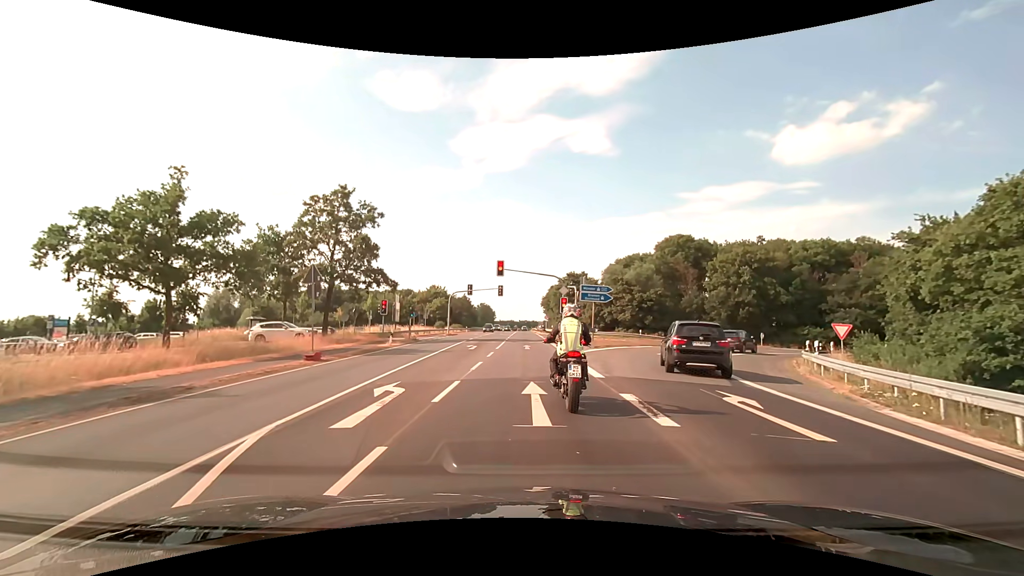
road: primary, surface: asphalt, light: Day
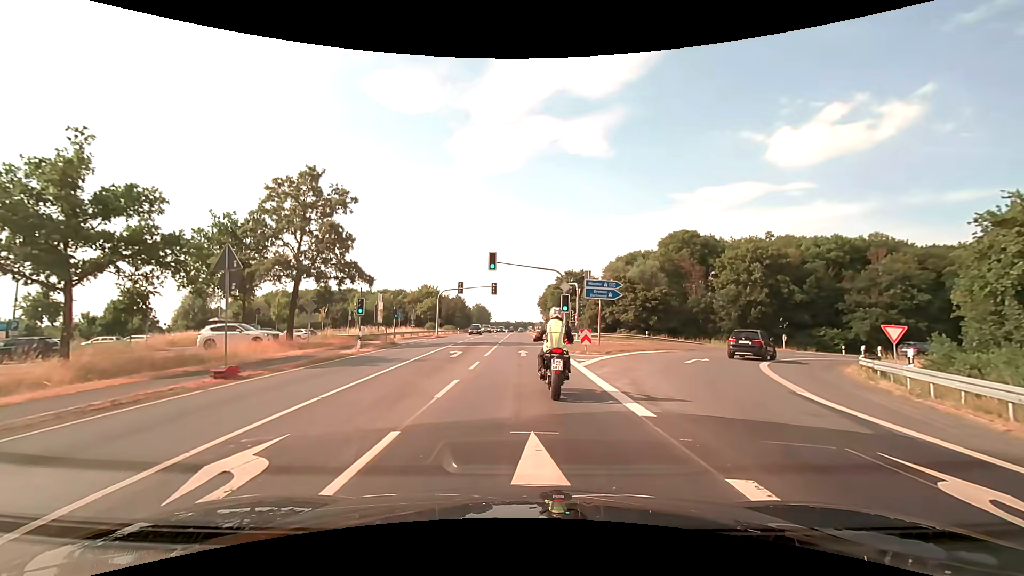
(0.0, +5.3) m; +1°
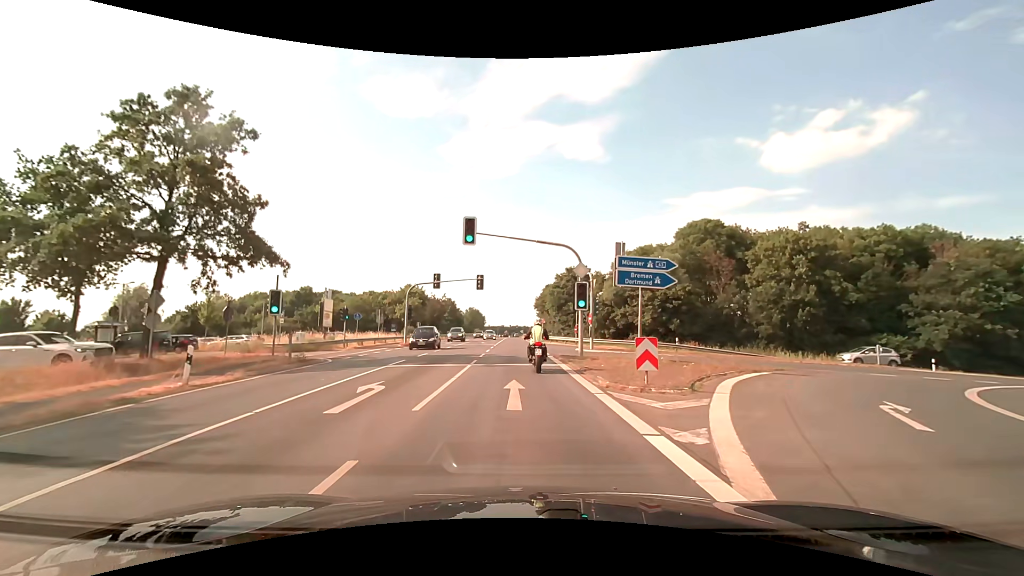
(0.0, +13.4) m; 0°
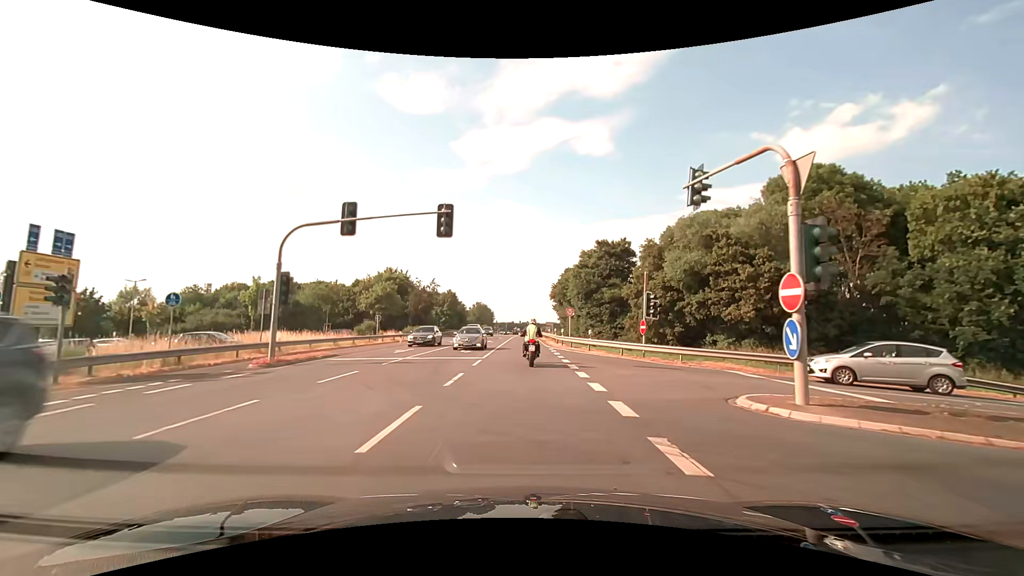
(-0.2, +25.2) m; -1°
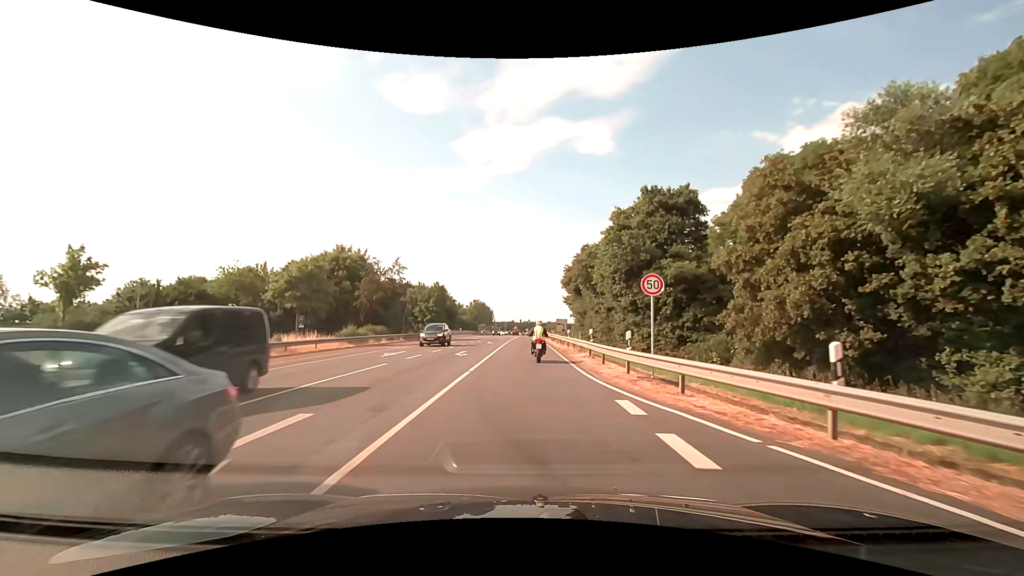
(+0.1, +23.9) m; 0°
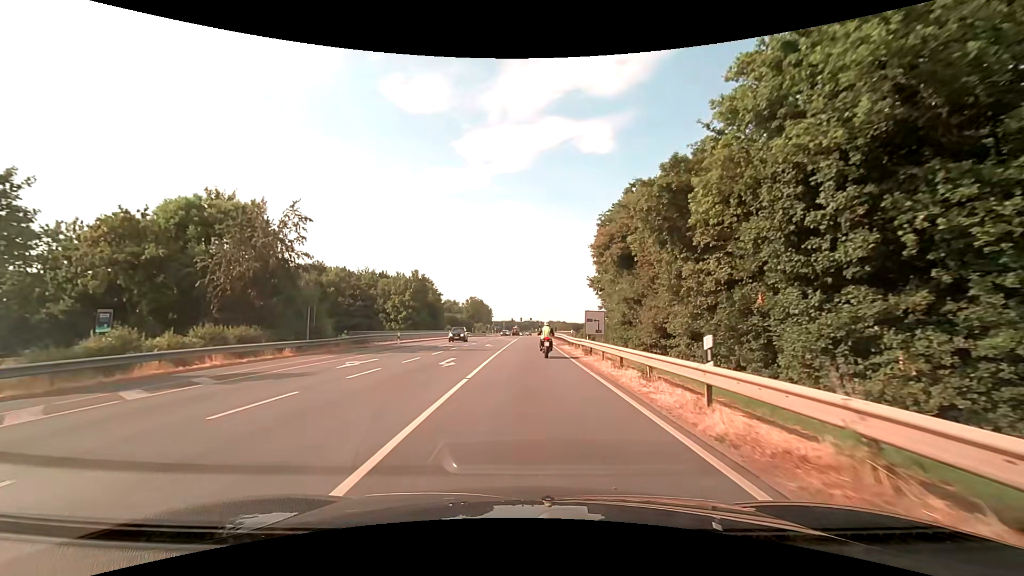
(0.0, +26.2) m; 0°
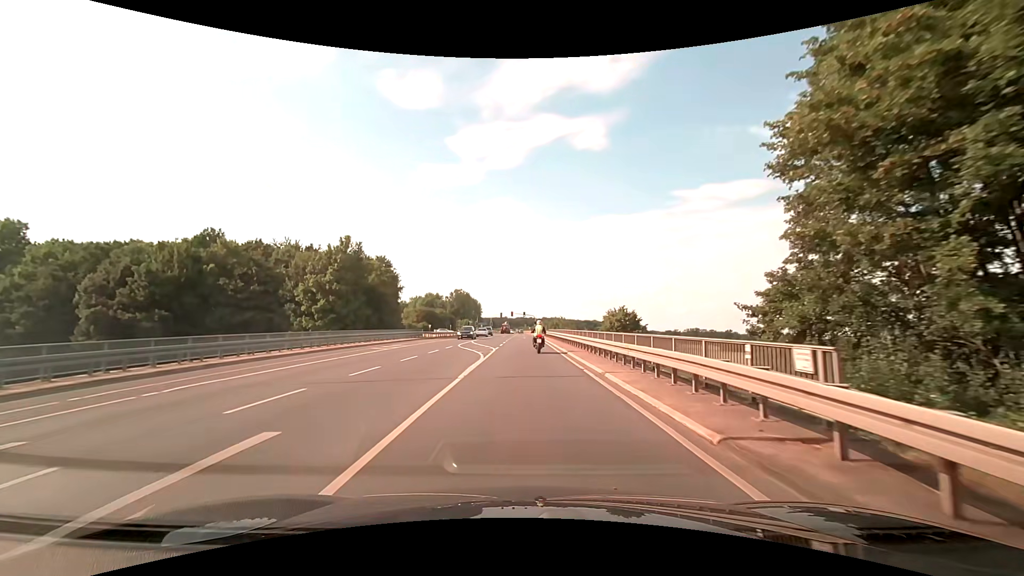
(+0.4, +35.6) m; +1°
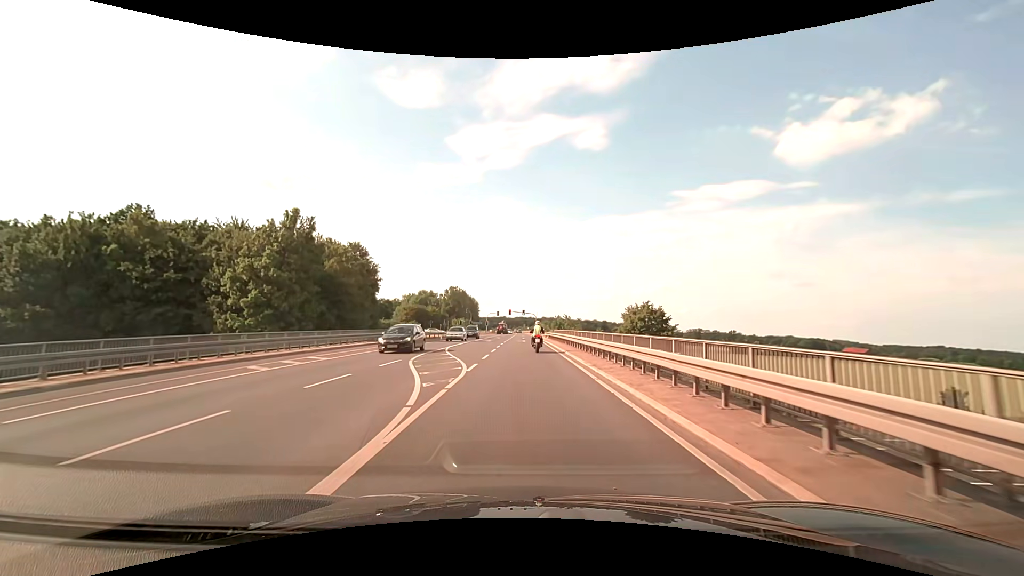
(-0.1, +14.9) m; 0°
(0, +10) (0, +20) (0, +30) (0, +40) (0, +50) (0, +60) (0, +70) (0, +80) (0, +90) (+1, +100) m
